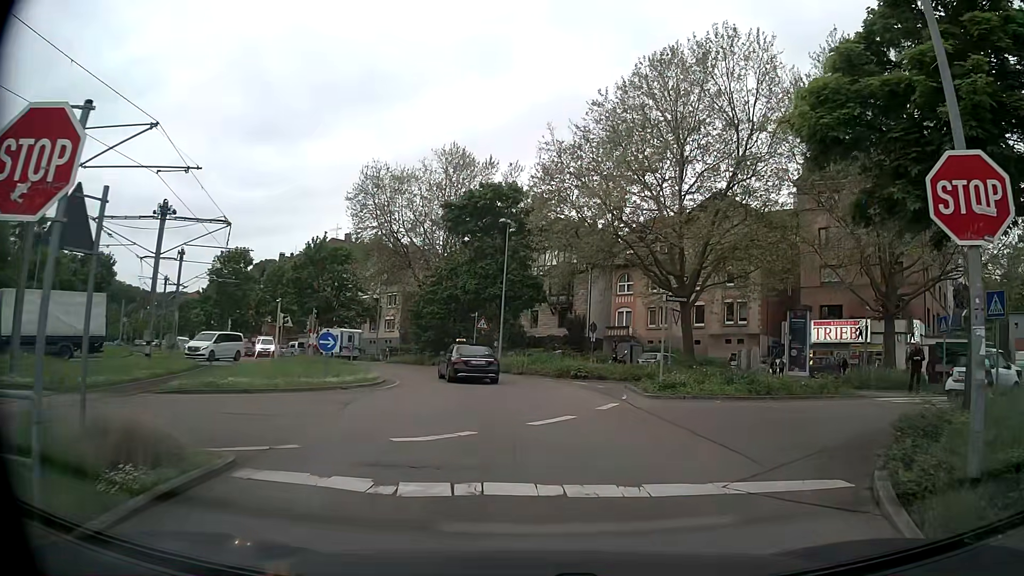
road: secondary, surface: asphalt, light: Day
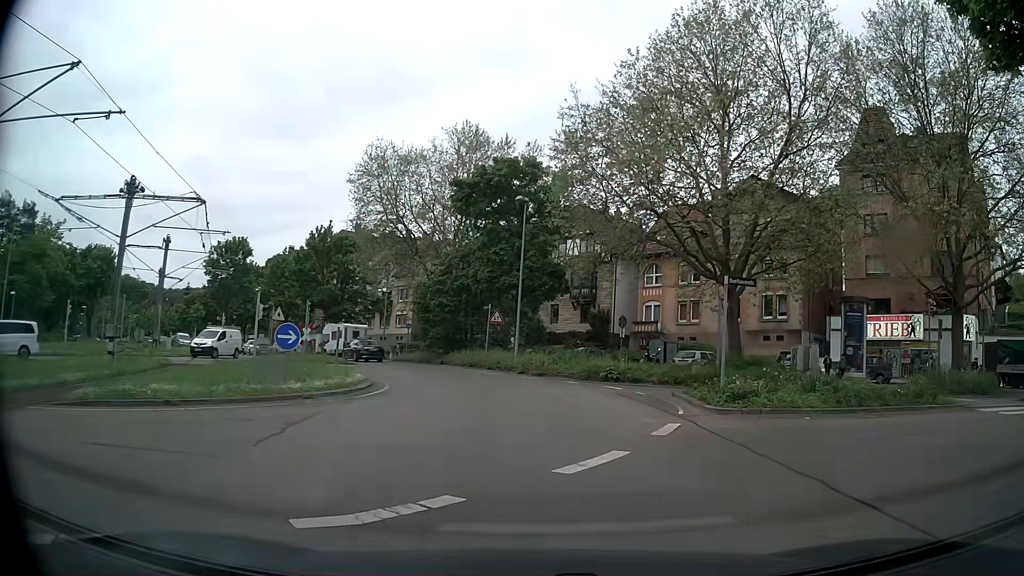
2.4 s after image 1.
(0.0, +4.4) m; 0°
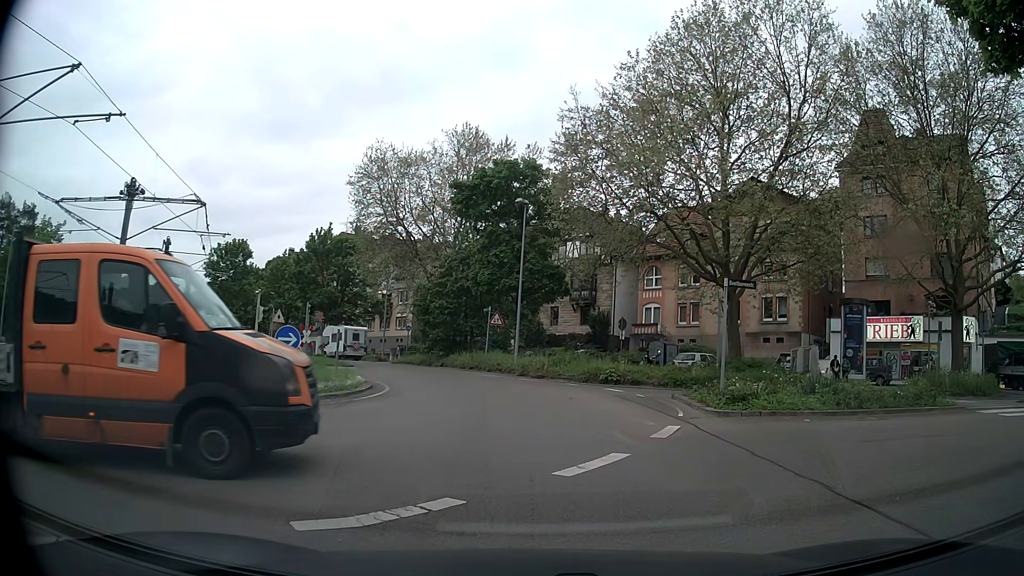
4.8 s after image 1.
(0.0, +0.1) m; 0°
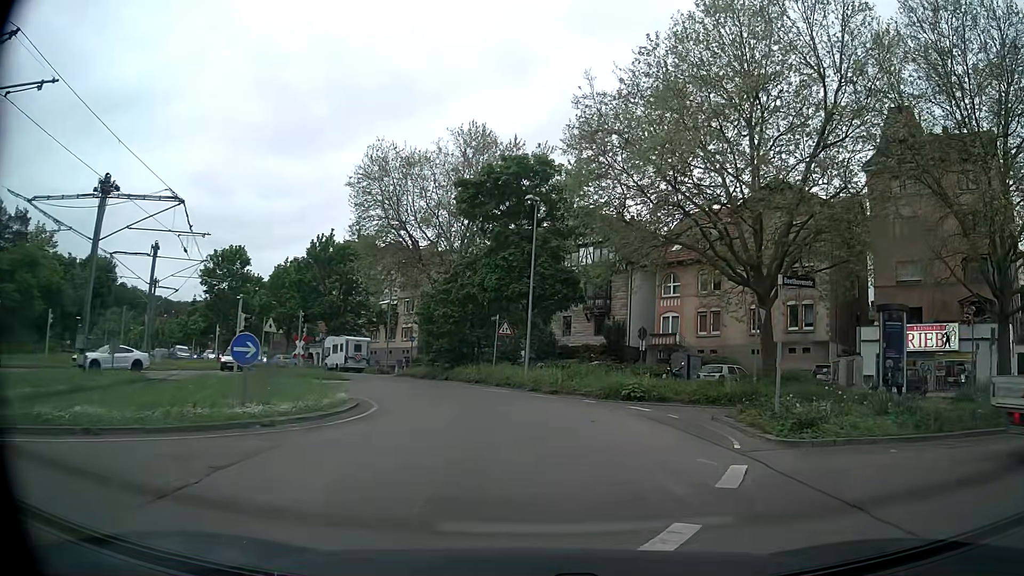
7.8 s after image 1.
(-0.1, +3.4) m; -3°
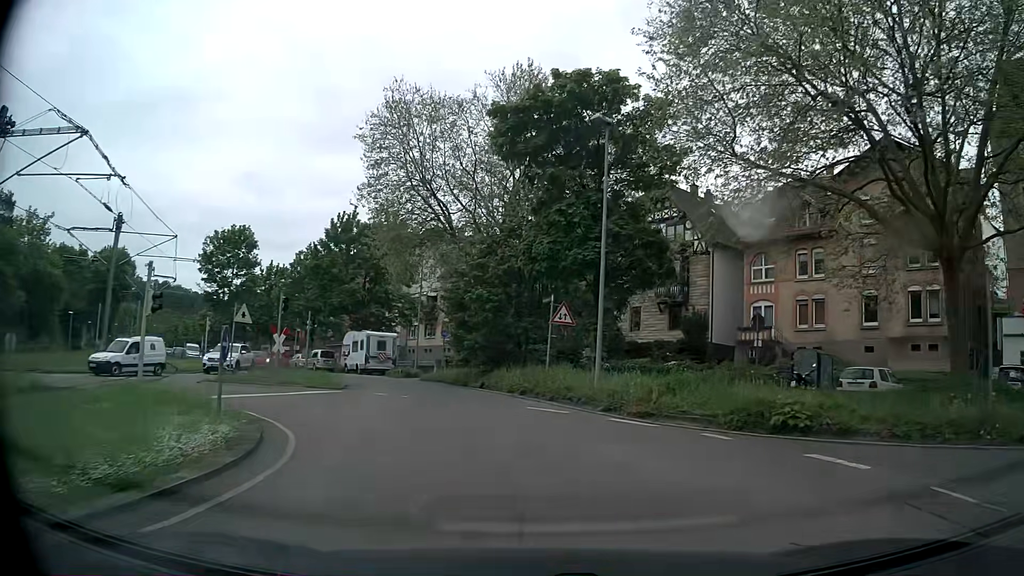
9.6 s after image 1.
(-0.1, +10.4) m; -3°
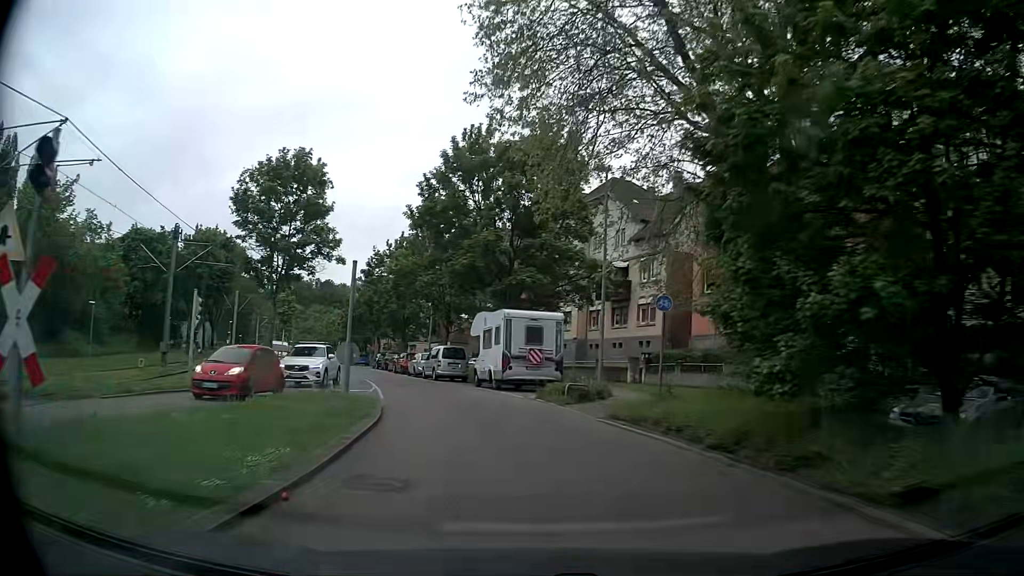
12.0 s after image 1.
(-3.3, +21.2) m; -16°
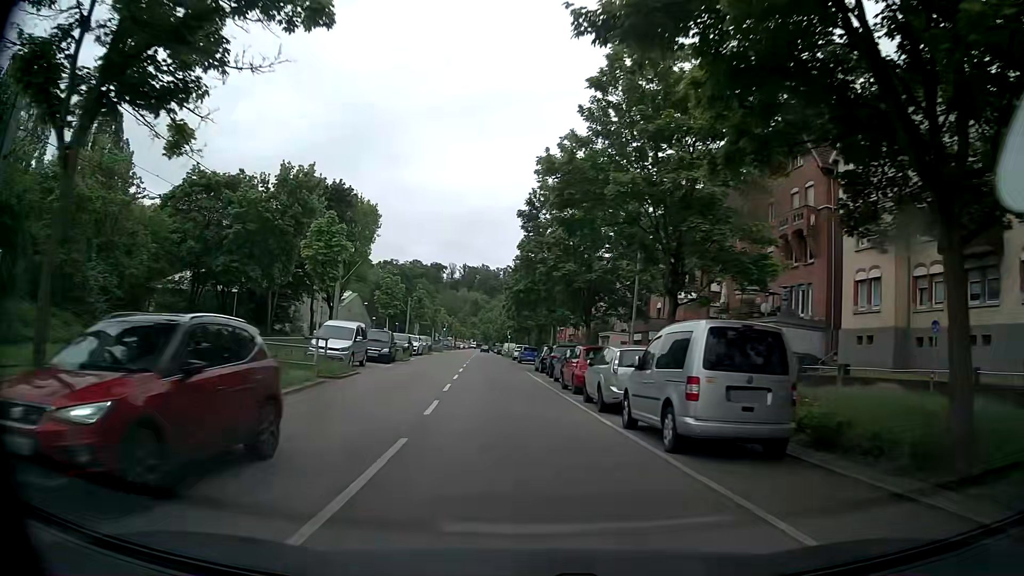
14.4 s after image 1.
(-3.6, +25.2) m; -16°
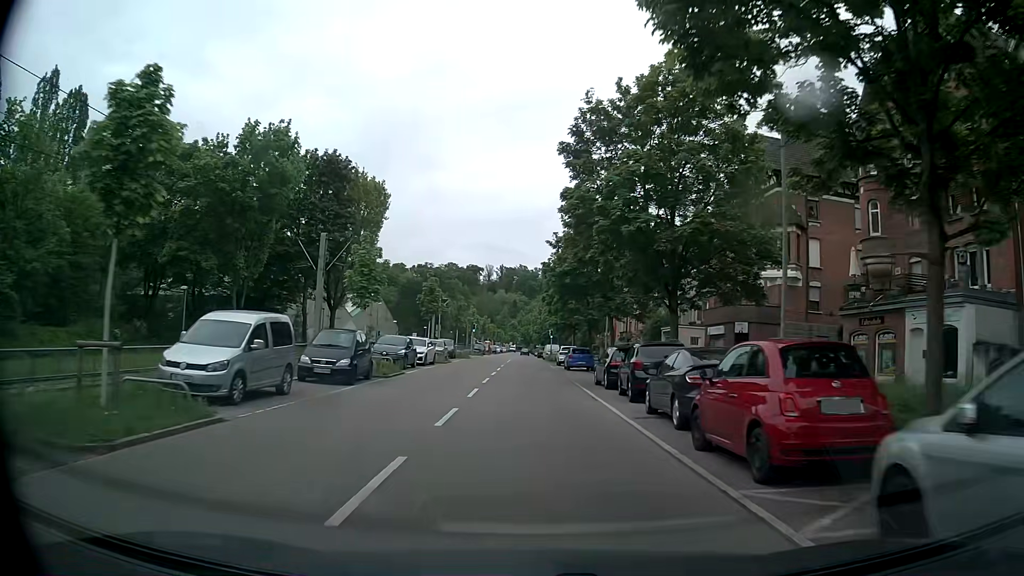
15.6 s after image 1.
(-0.5, +13.8) m; -3°
(0, +10) (0, +20) (-1, +30) (-1, +40) (-1, +50) (-1, +60) (-2, +70) (-2, +80) (-2, +90) (-3, +100) m
